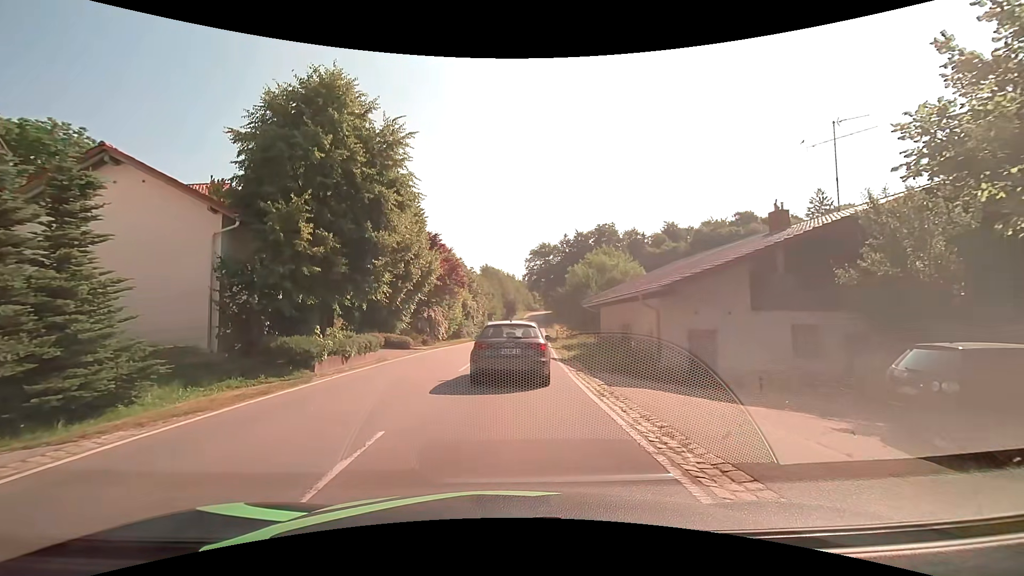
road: tertiary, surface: asphalt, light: Day
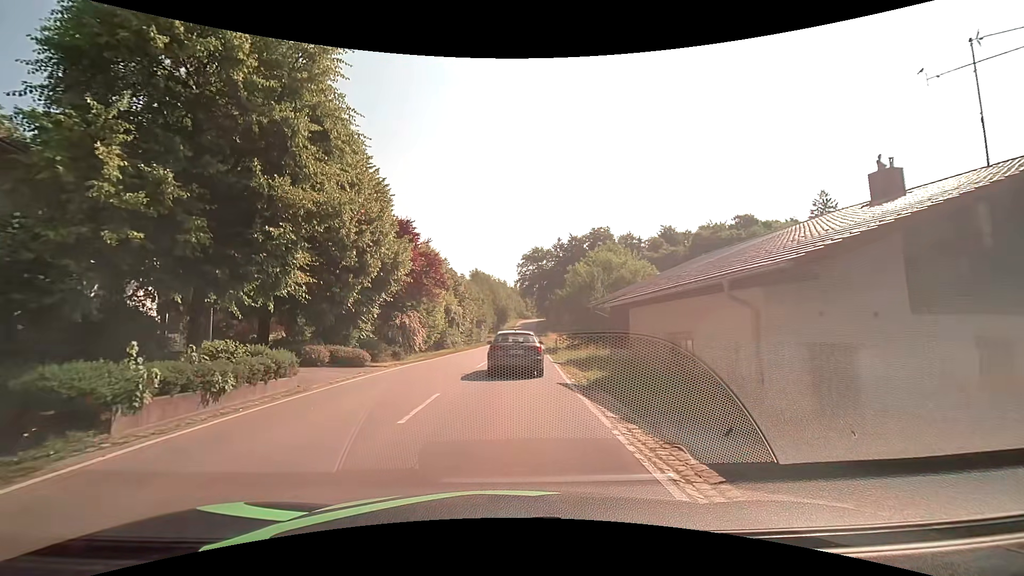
(+0.2, +7.1) m; +2°
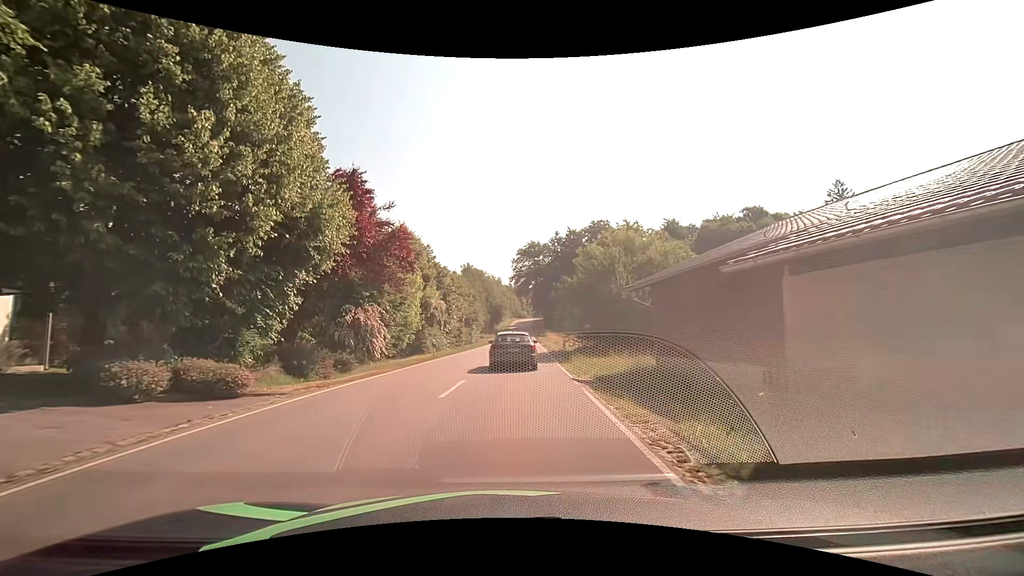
(+0.1, +9.5) m; +1°
(0, +10) (0, +20) (+1, +30) (+1, +40) (+2, +50) (+2, +60) (+2, +70) (+3, +80) (+3, +90) (+4, +100) m
